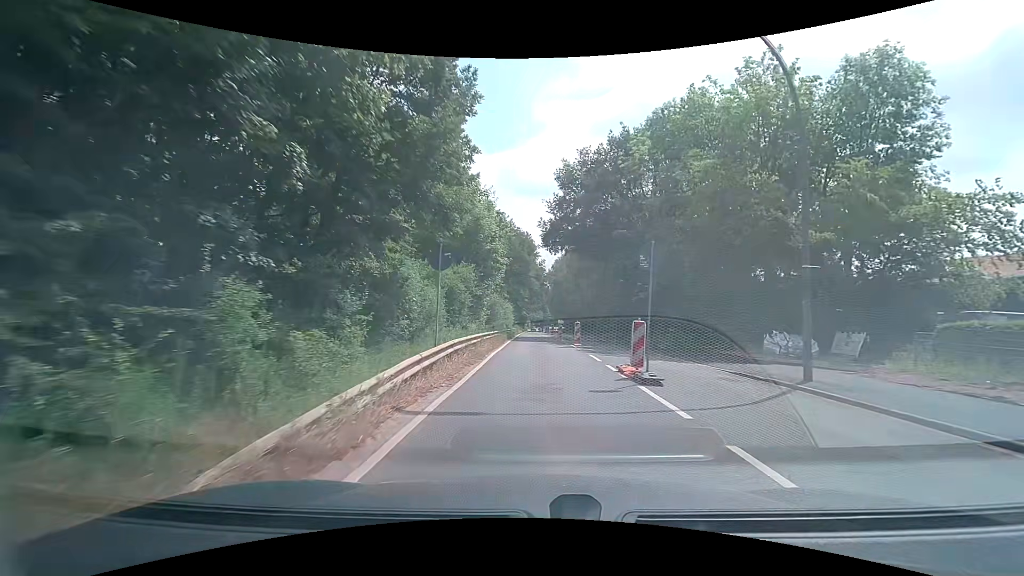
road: secondary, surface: asphalt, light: Day
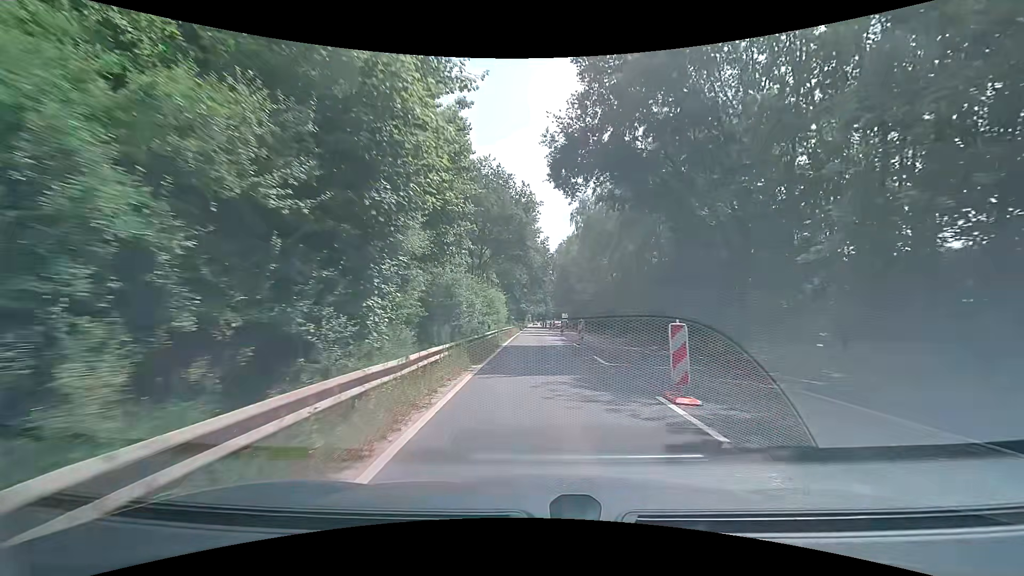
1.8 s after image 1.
(0.0, +19.2) m; 0°
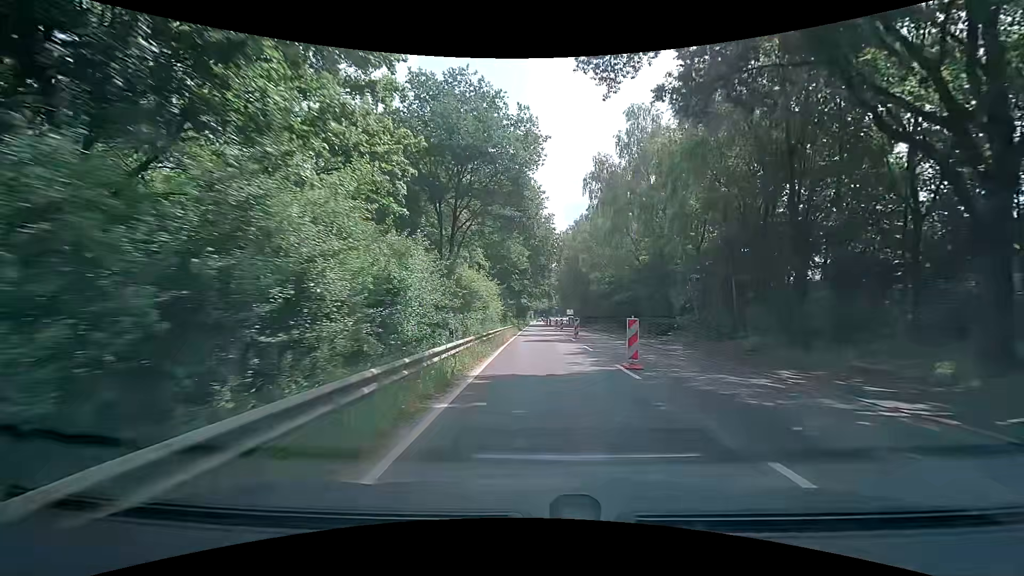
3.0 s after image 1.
(-0.2, +13.0) m; -1°
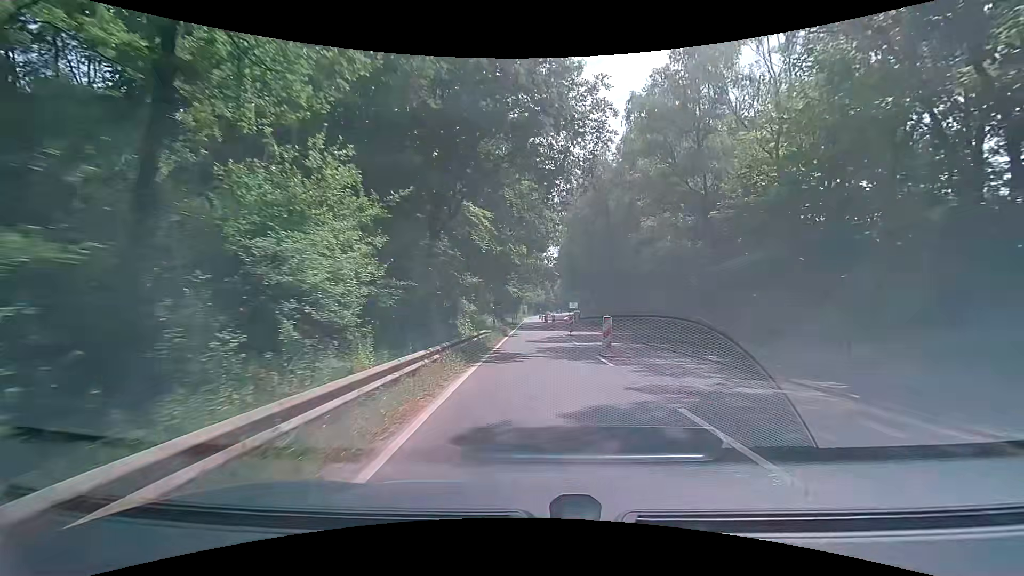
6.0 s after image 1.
(+0.6, +33.4) m; +1°
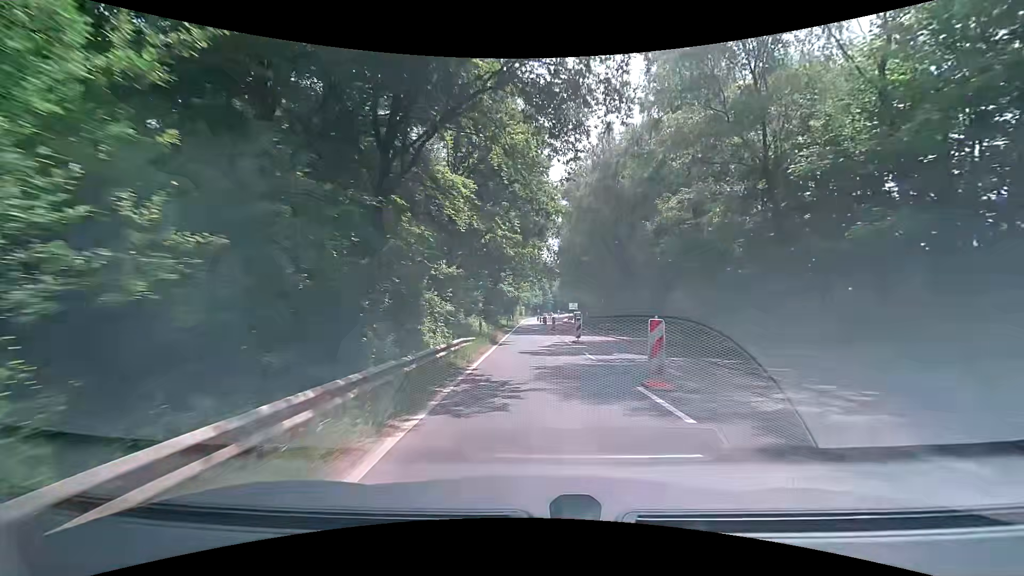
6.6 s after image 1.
(0.0, +6.8) m; 0°
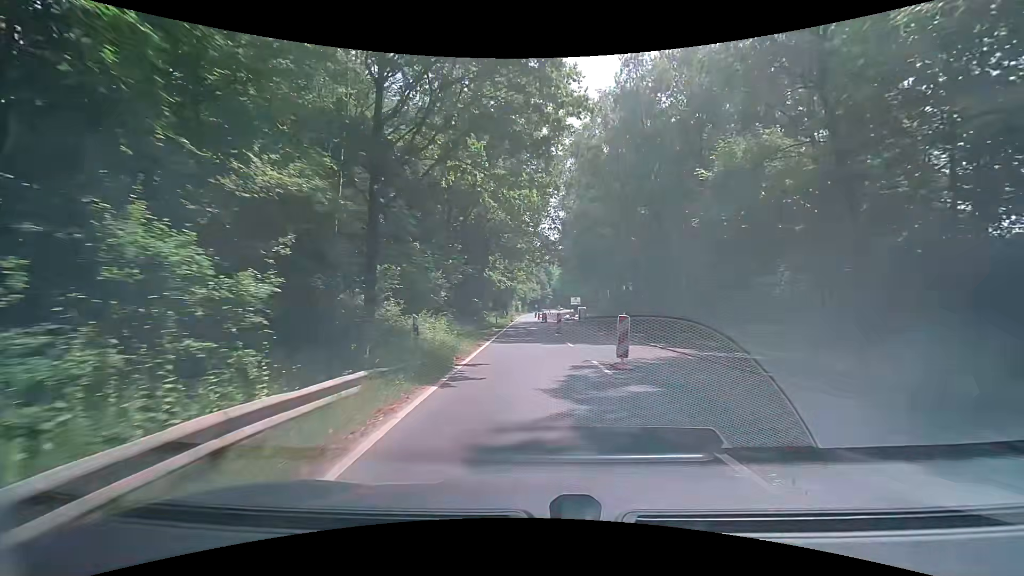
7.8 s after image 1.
(+0.1, +13.5) m; +1°
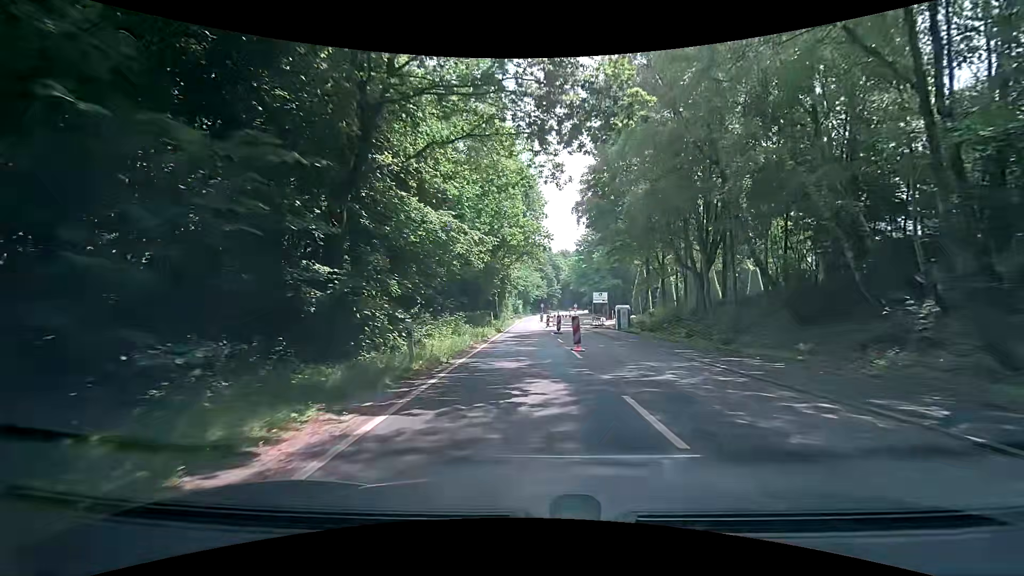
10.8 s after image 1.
(-0.7, +32.5) m; -1°
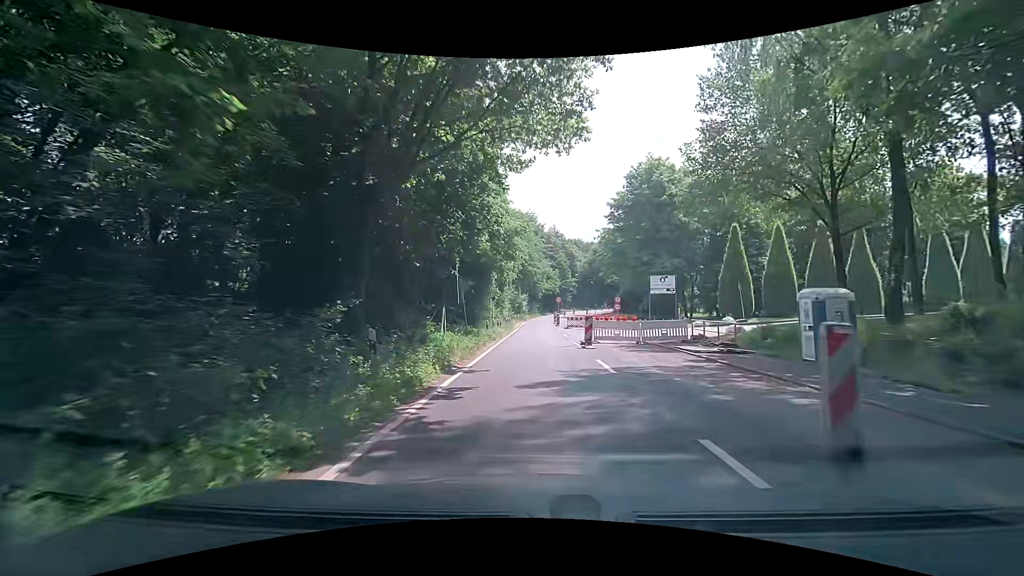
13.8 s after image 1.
(-0.5, +30.6) m; -3°
(0, +10) (+1, +20) (+1, +30) (+1, +40) (+2, +50) (+2, +60) (+3, +70) (+4, +80) (+6, +90) (+7, +100) m
